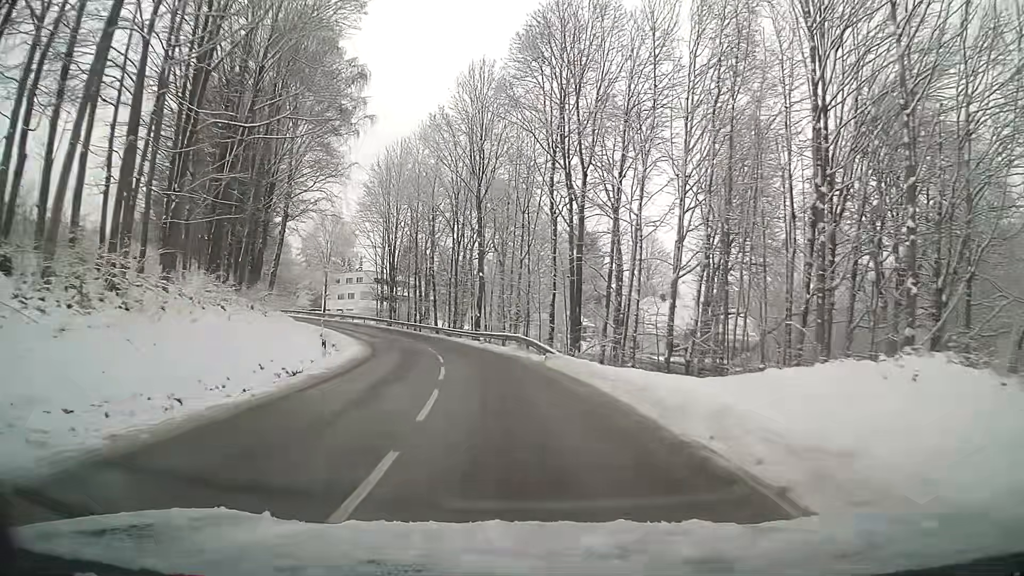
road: tertiary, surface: asphalt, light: Day
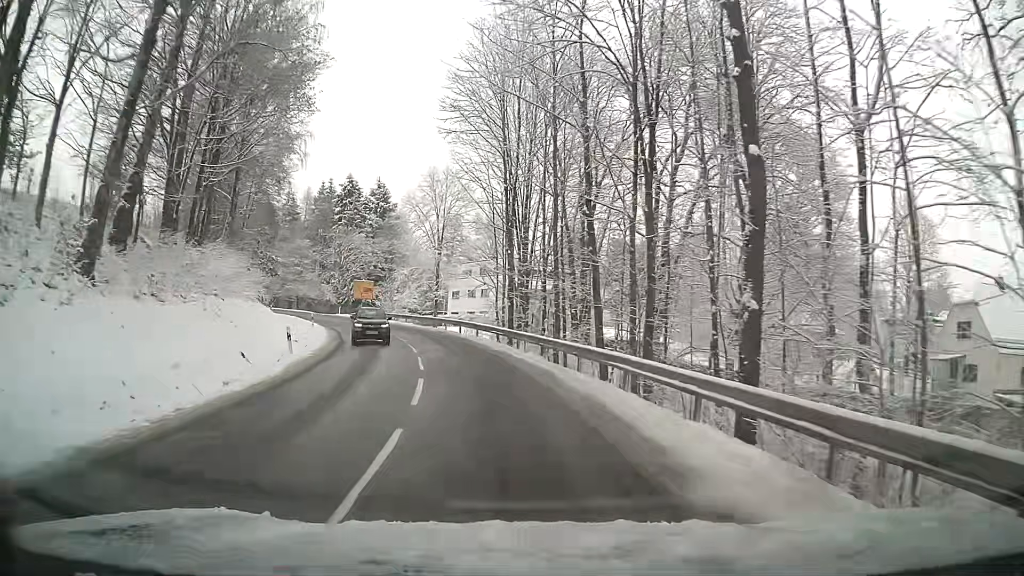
(-4.6, +35.8) m; -15°
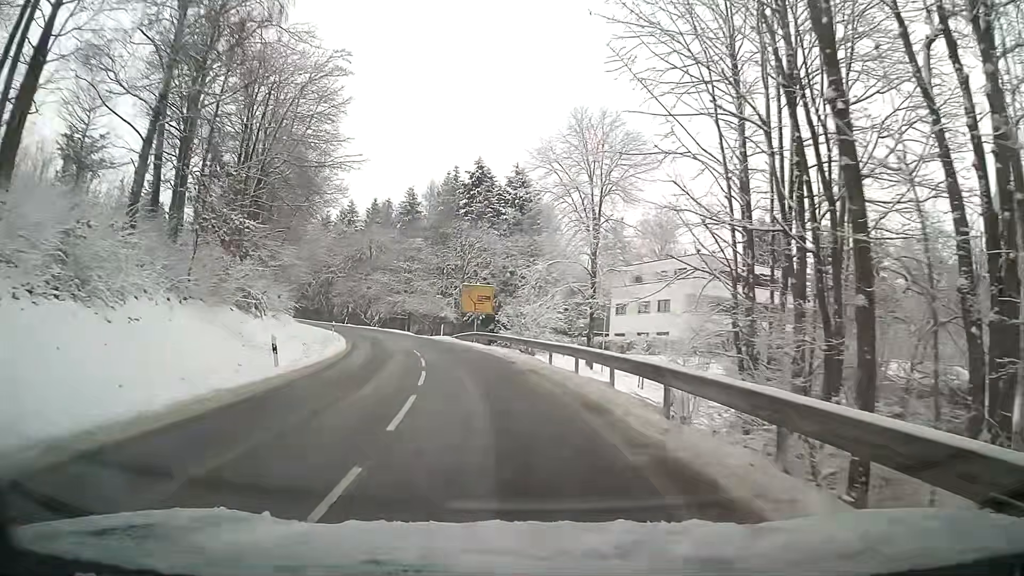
(-3.3, +27.0) m; -14°
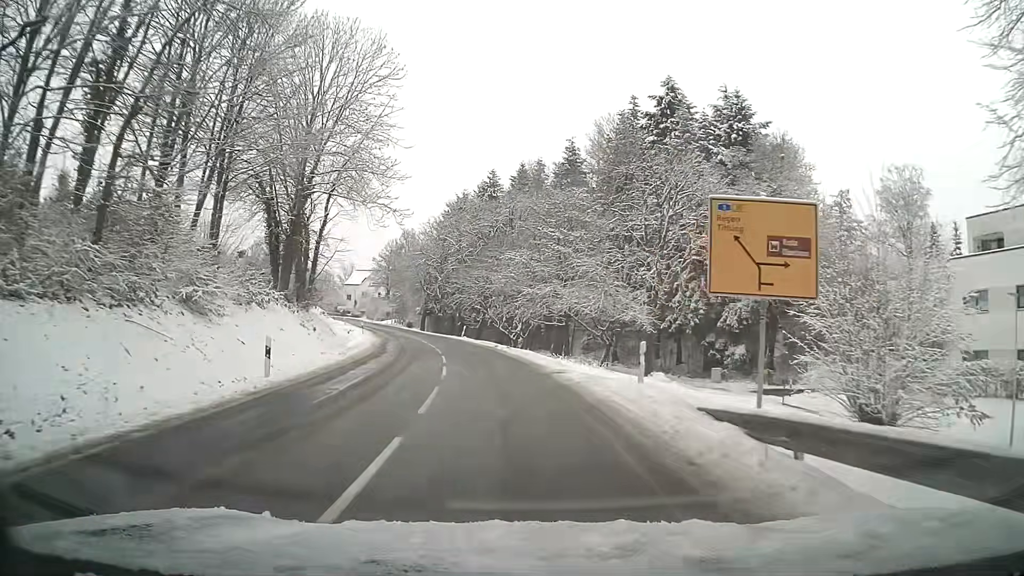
(-5.1, +35.4) m; -14°
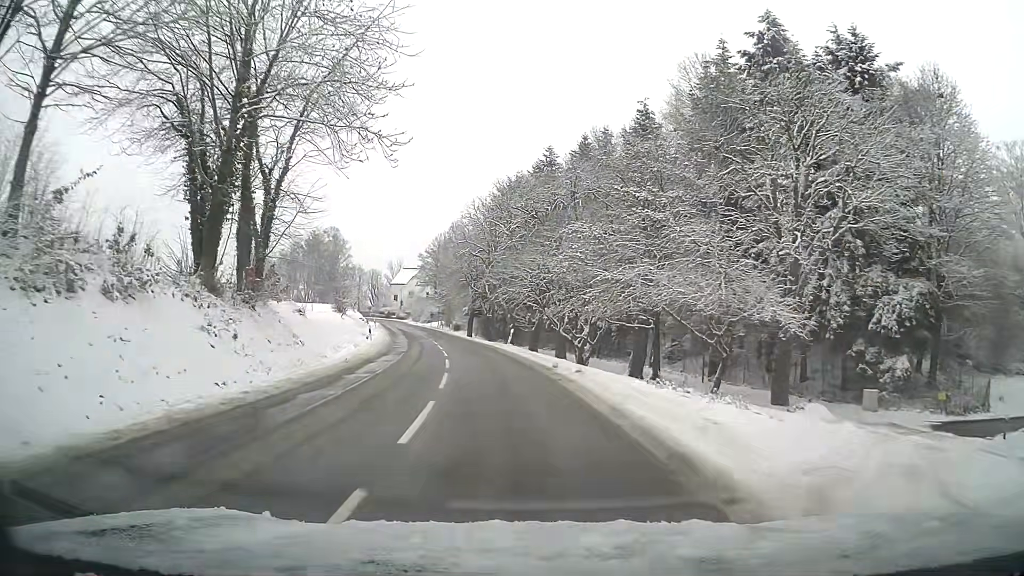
(-0.7, +15.1) m; -5°
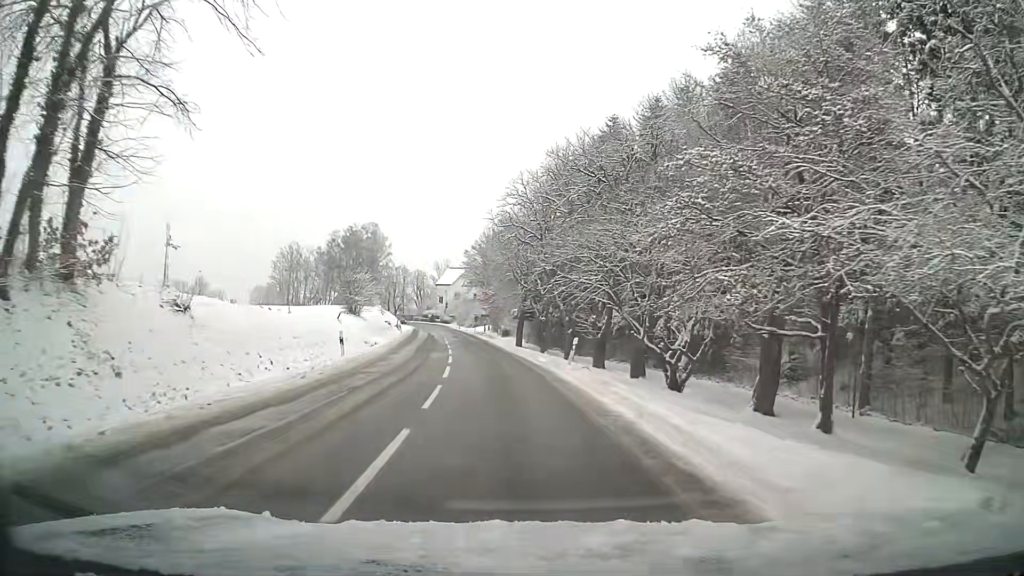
(-0.7, +15.5) m; -5°
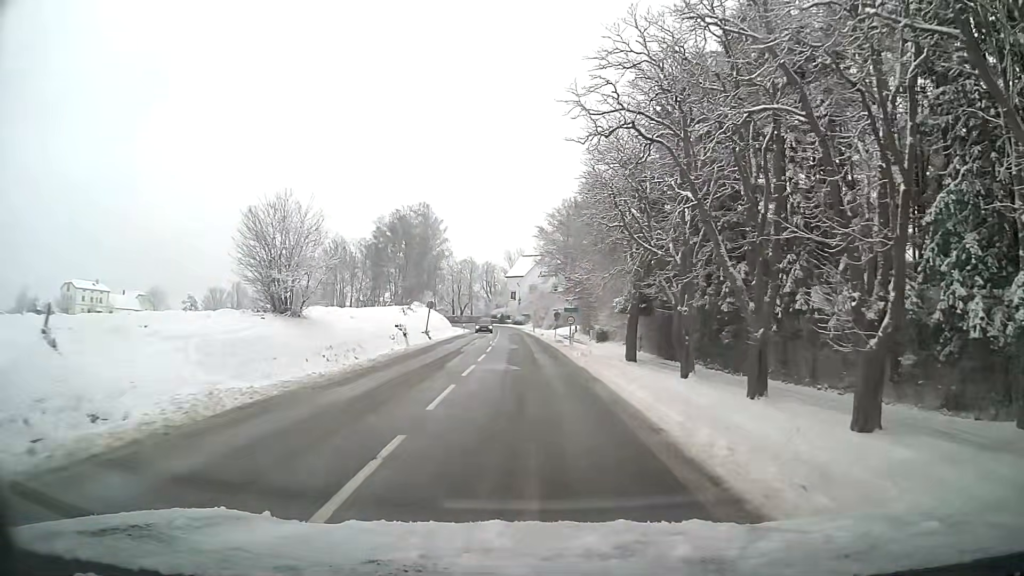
(-2.1, +32.0) m; -6°
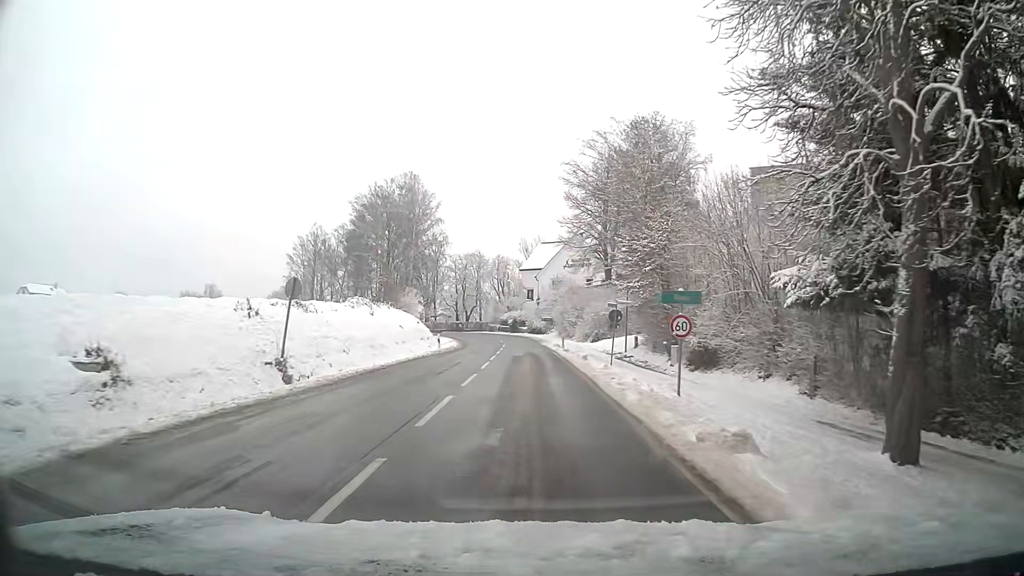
(-0.7, +31.9) m; -2°
(0, +10) (0, +20) (0, +30) (0, +40) (-1, +50) (-2, +60) (-3, +70) (-5, +80) (-7, +89) (-10, +99) m
